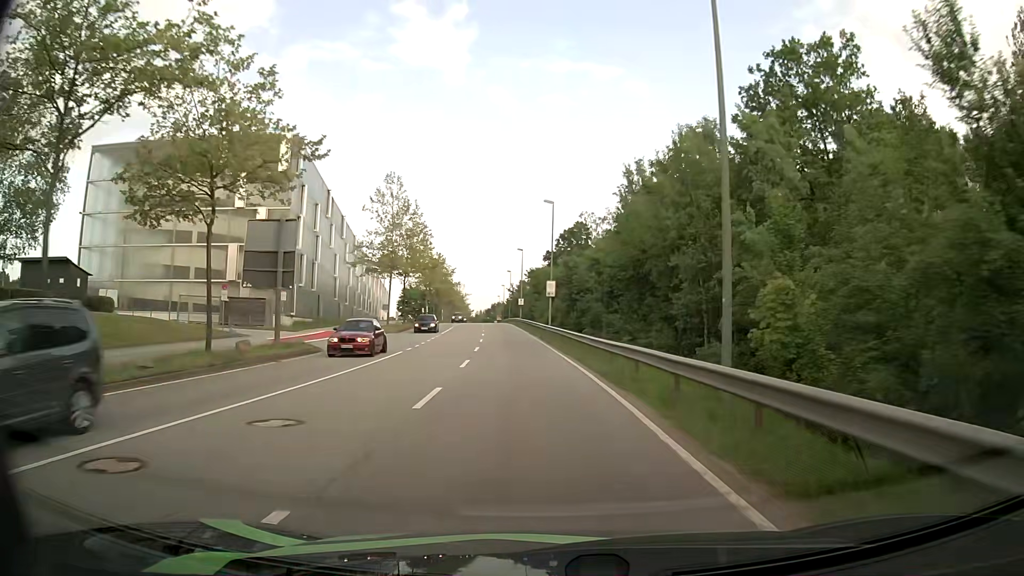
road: secondary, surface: asphalt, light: Day
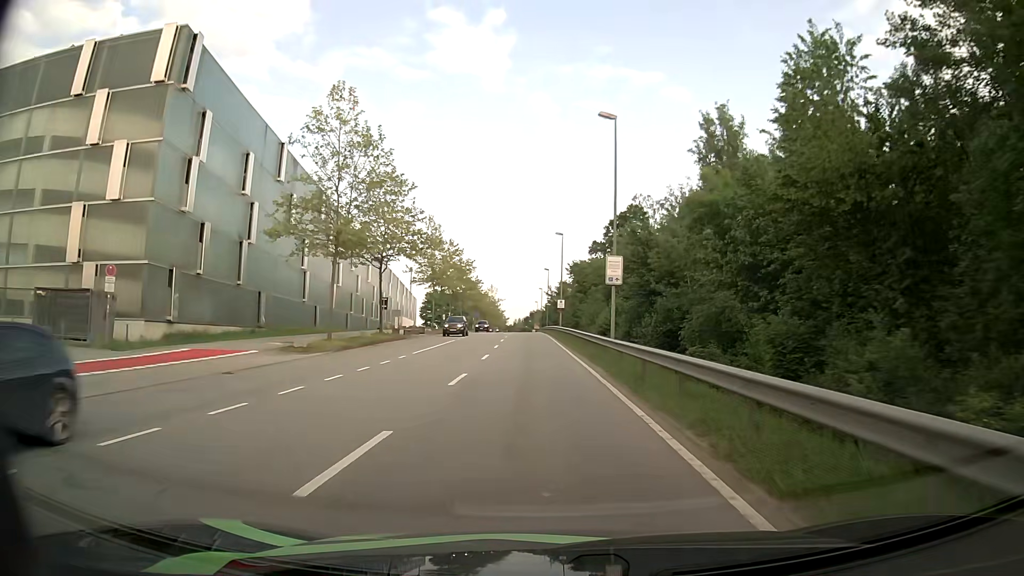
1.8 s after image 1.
(-0.7, +23.4) m; -3°
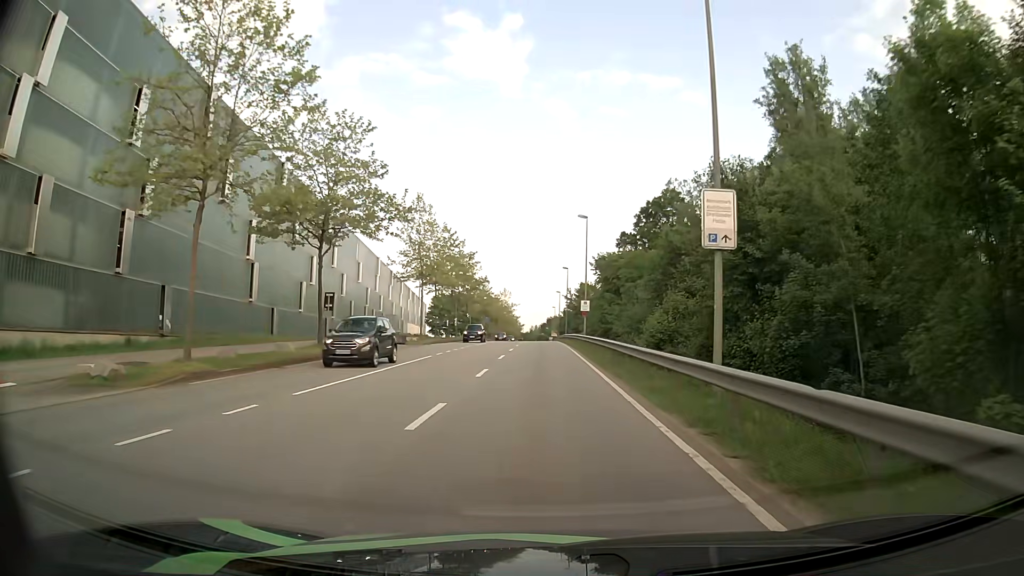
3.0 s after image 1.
(-0.2, +14.9) m; -1°
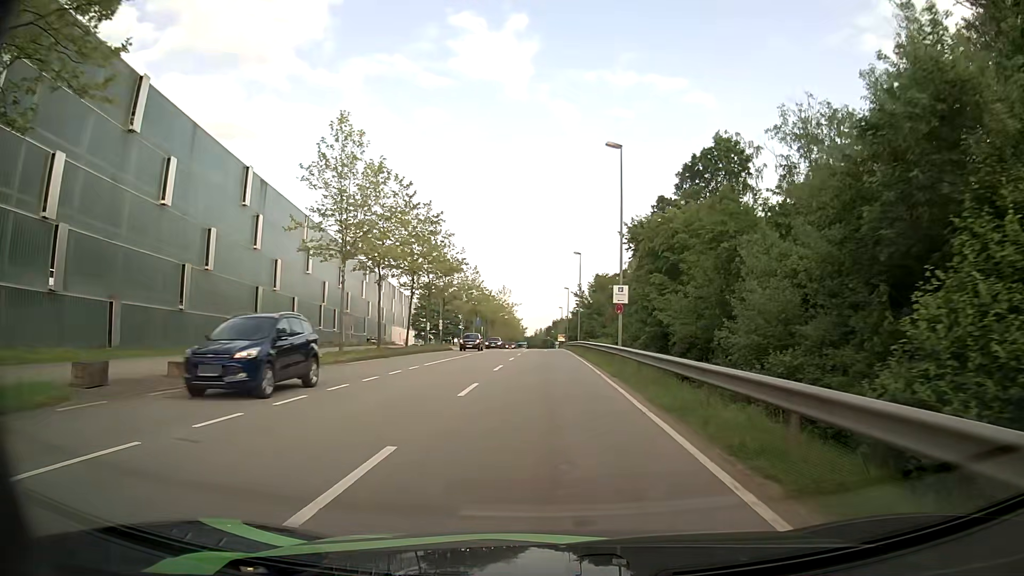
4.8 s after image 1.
(-0.2, +22.2) m; -1°
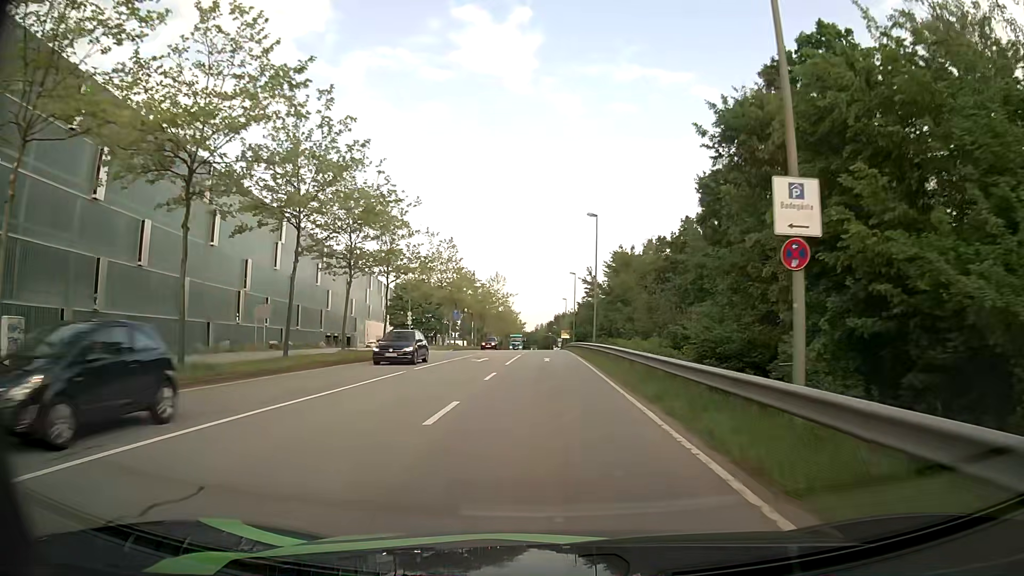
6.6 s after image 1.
(0.0, +22.0) m; 0°
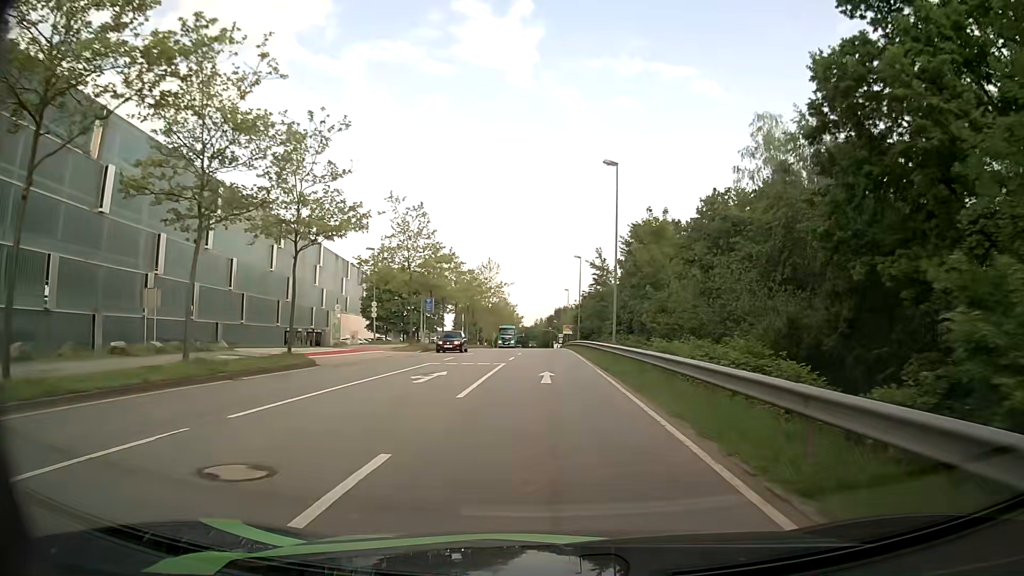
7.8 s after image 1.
(+0.1, +14.6) m; 0°
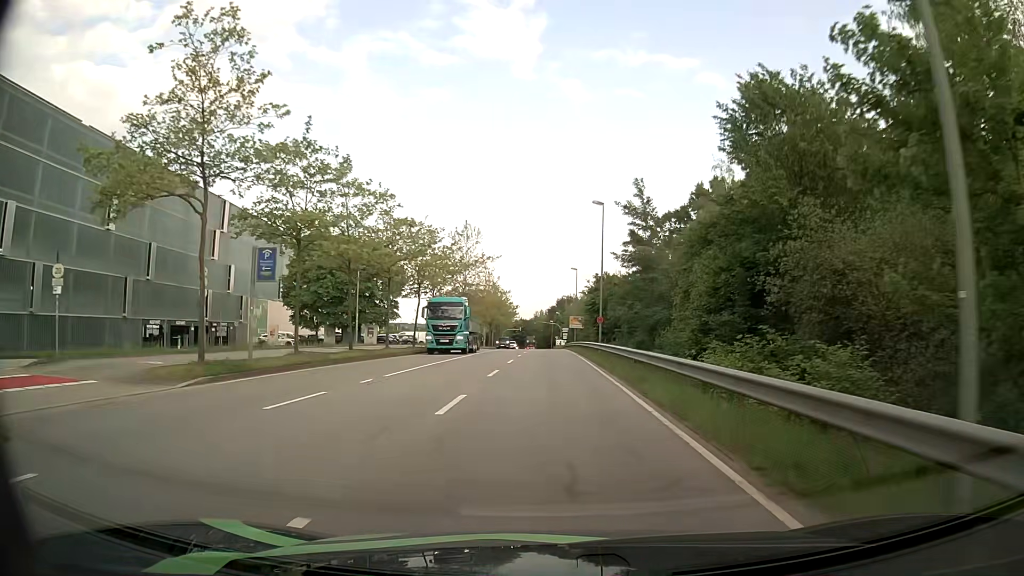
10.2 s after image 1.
(+0.1, +29.6) m; 0°
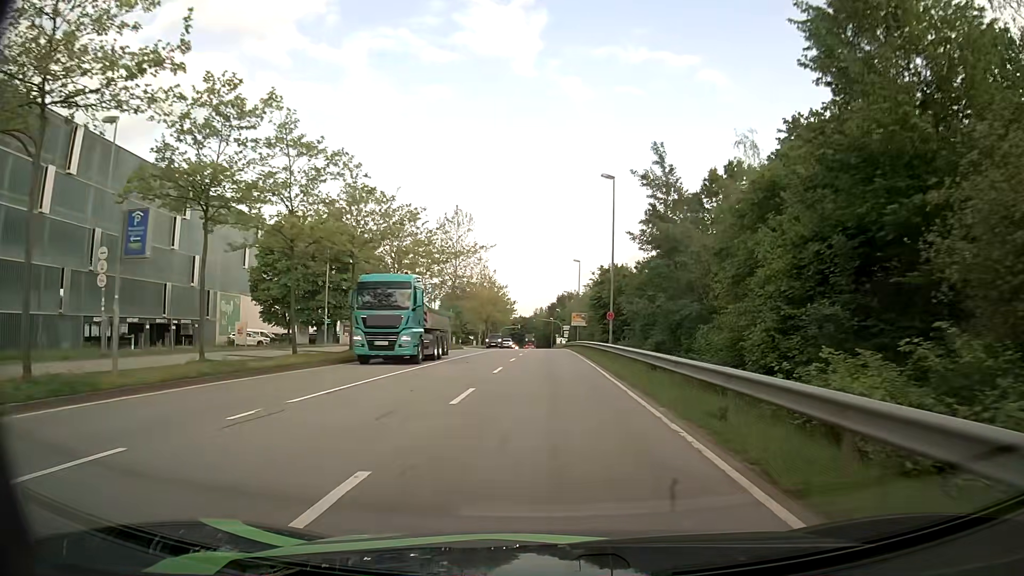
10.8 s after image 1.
(0.0, +7.5) m; 0°
(0, +10) (0, +20) (0, +30) (0, +40) (0, +50) (0, +60) (0, +70) (0, +80) (0, +90) (0, +100) m
